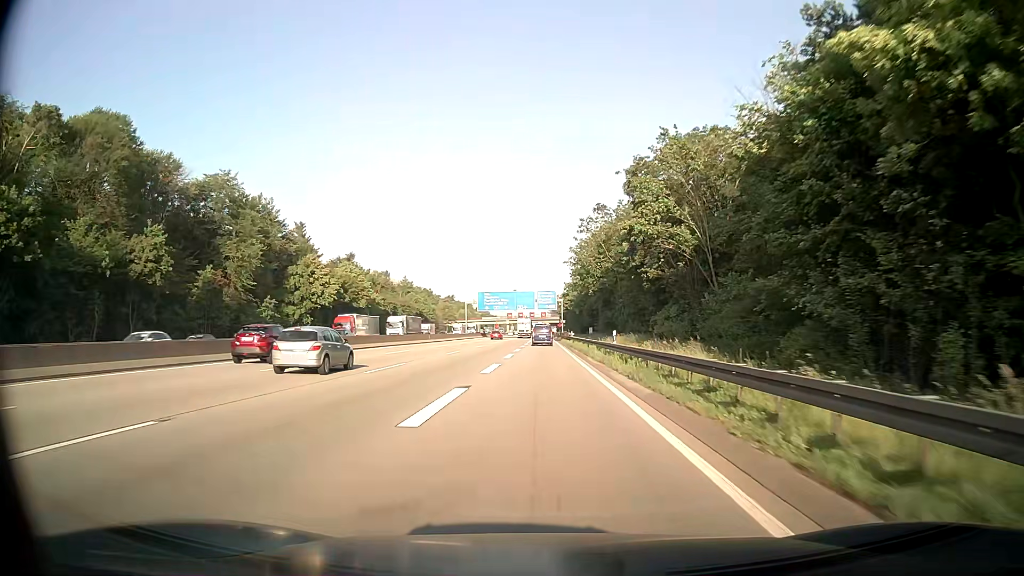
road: motorway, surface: asphalt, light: Day
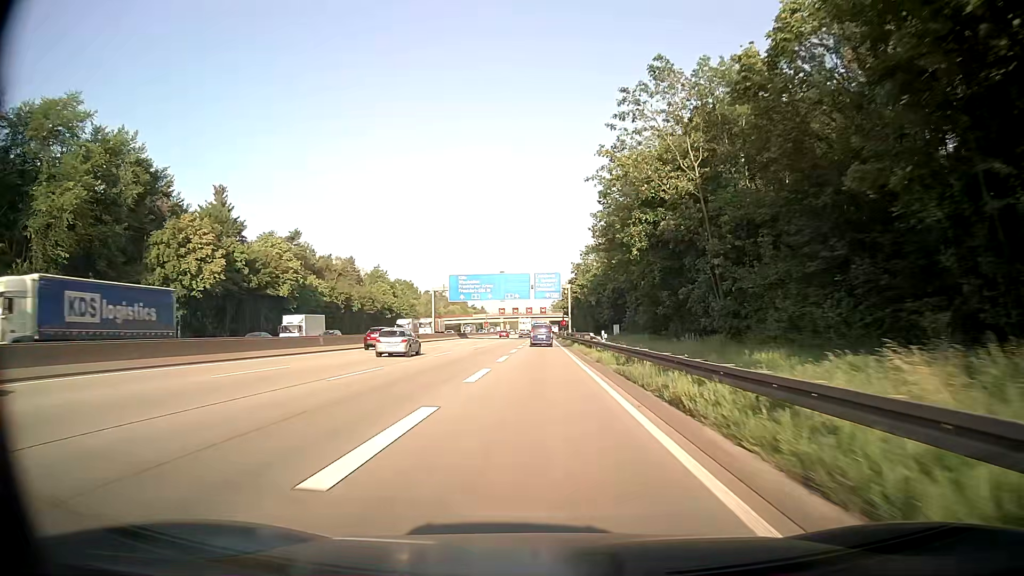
(0.0, +39.8) m; 0°
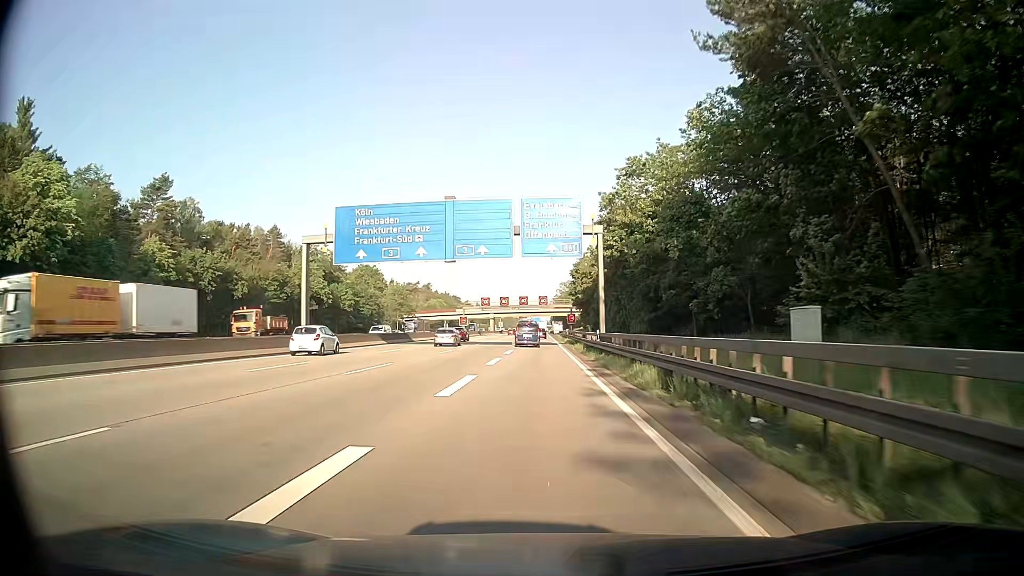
(0.0, +52.0) m; 0°
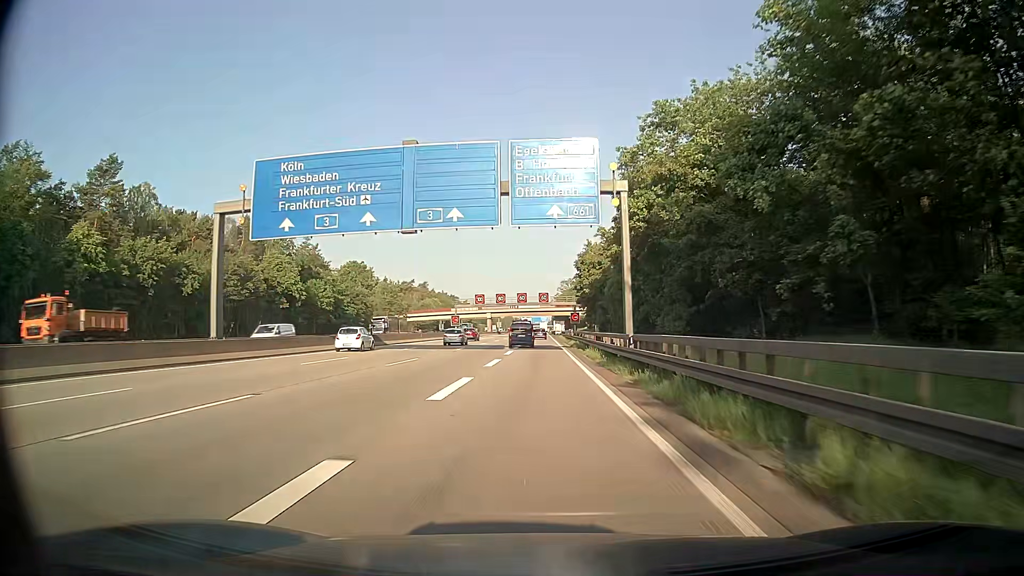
(0.0, +12.8) m; 0°
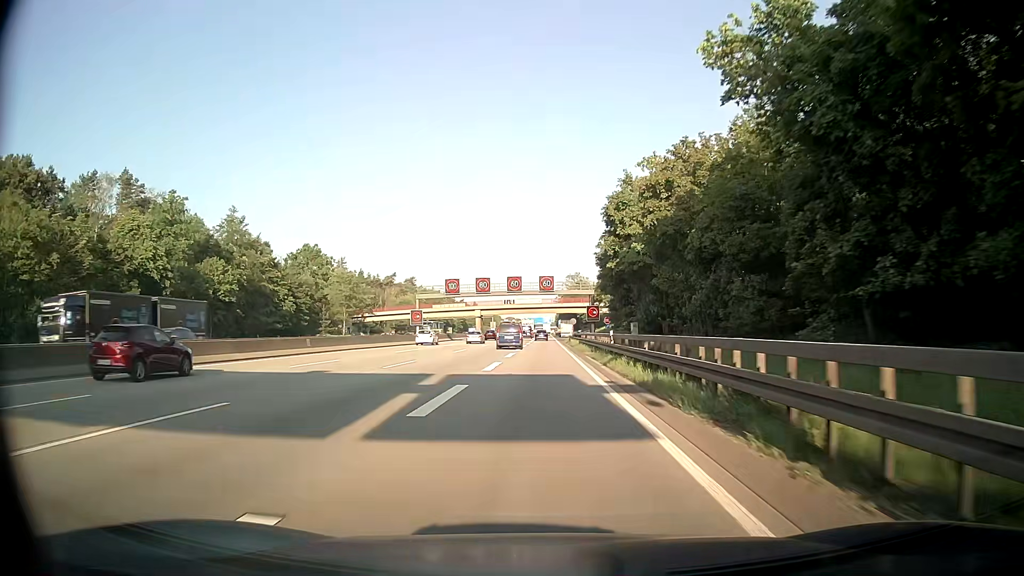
(-0.1, +38.1) m; 0°
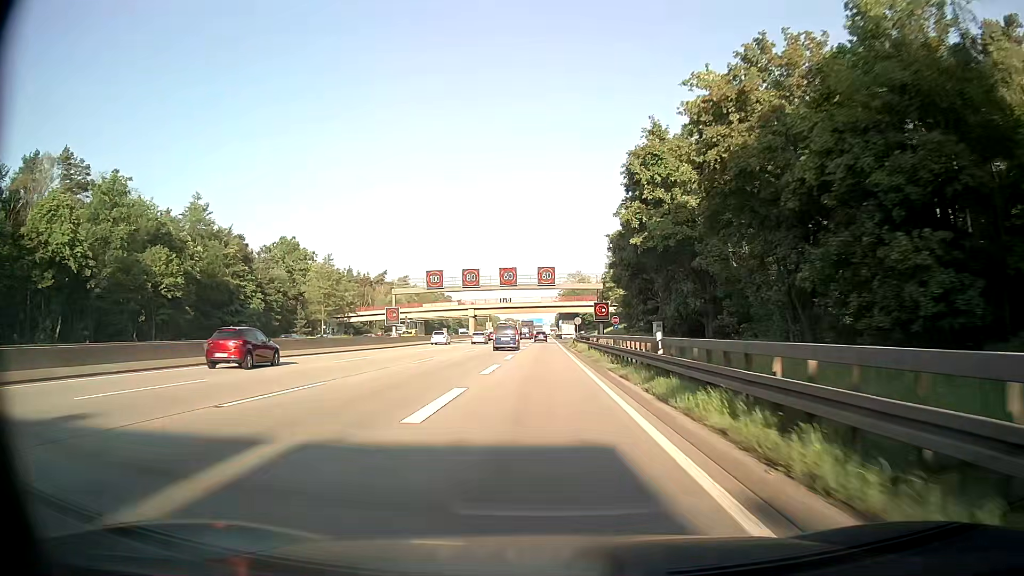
(0.0, +12.6) m; 0°
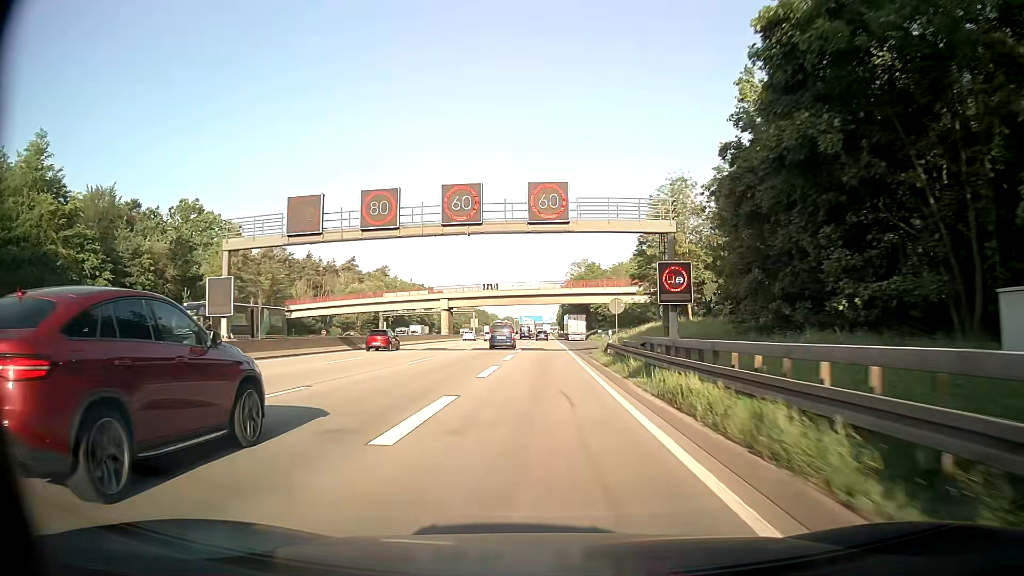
(0.0, +37.8) m; 0°
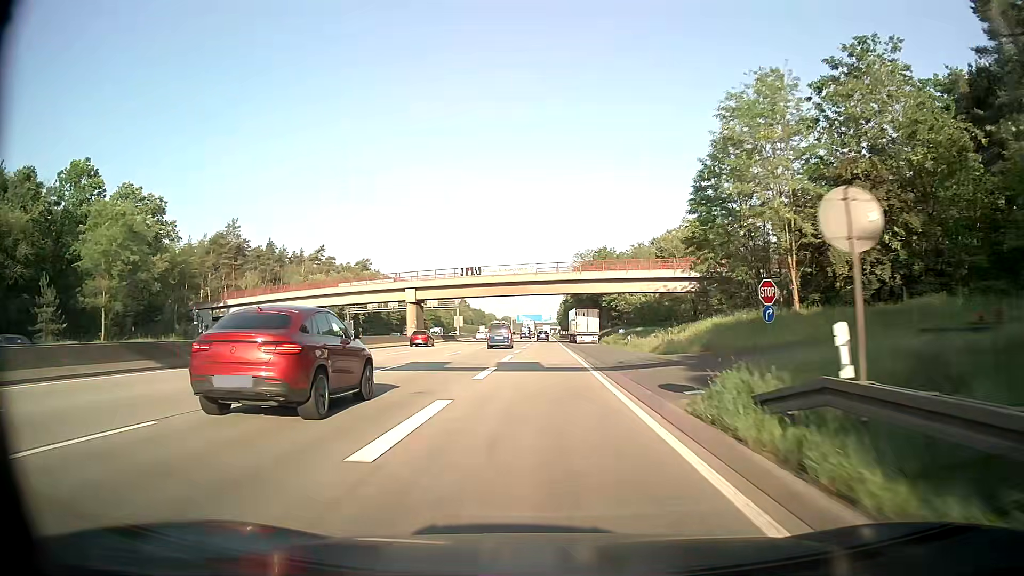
(0.0, +25.2) m; 0°
(0, +10) (0, +20) (0, +30) (0, +40) (0, +50) (0, +60) (0, +70) (0, +80) (0, +90) (0, +100) m
